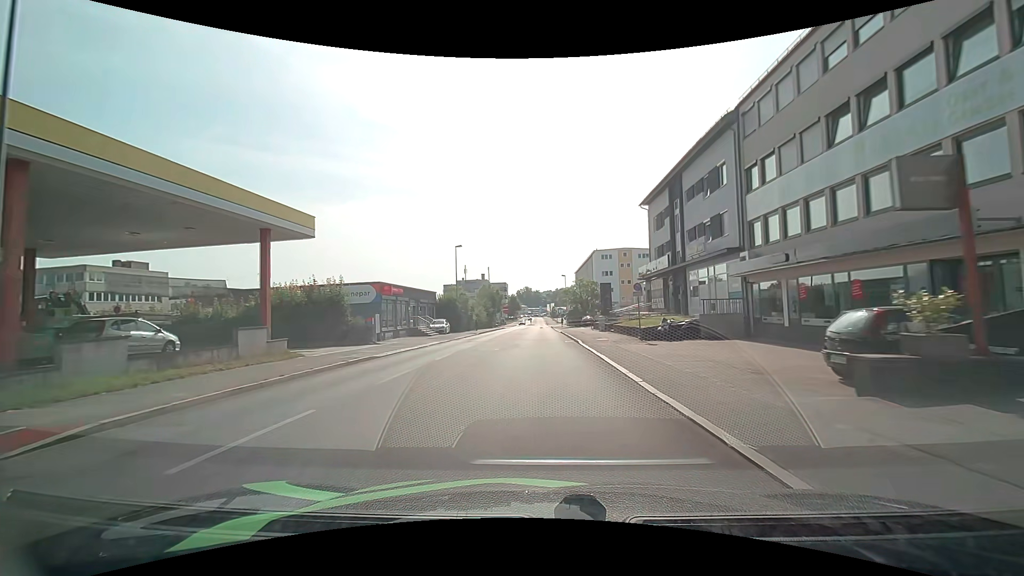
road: tertiary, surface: asphalt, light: Day
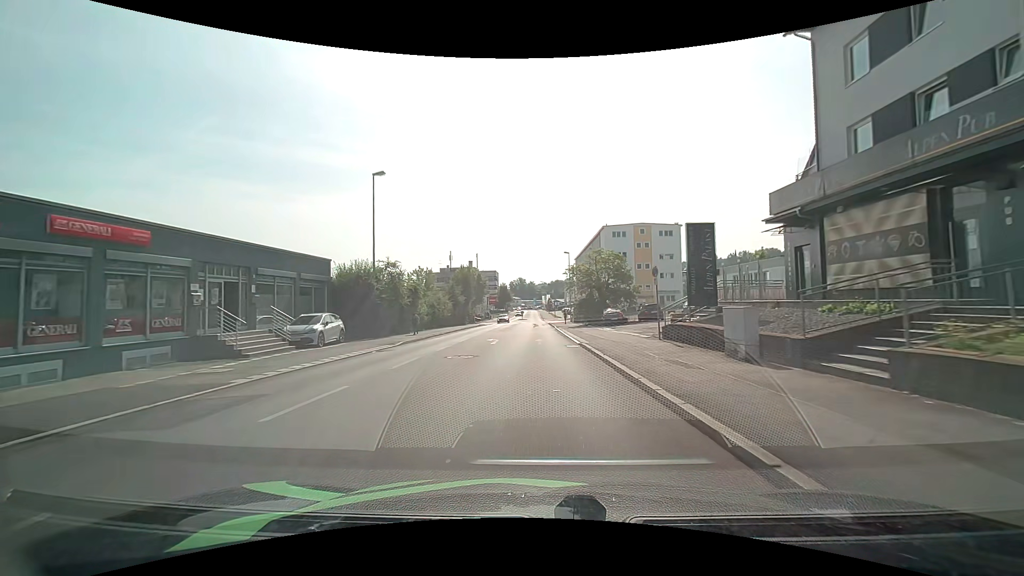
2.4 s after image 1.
(-0.1, +28.2) m; +1°
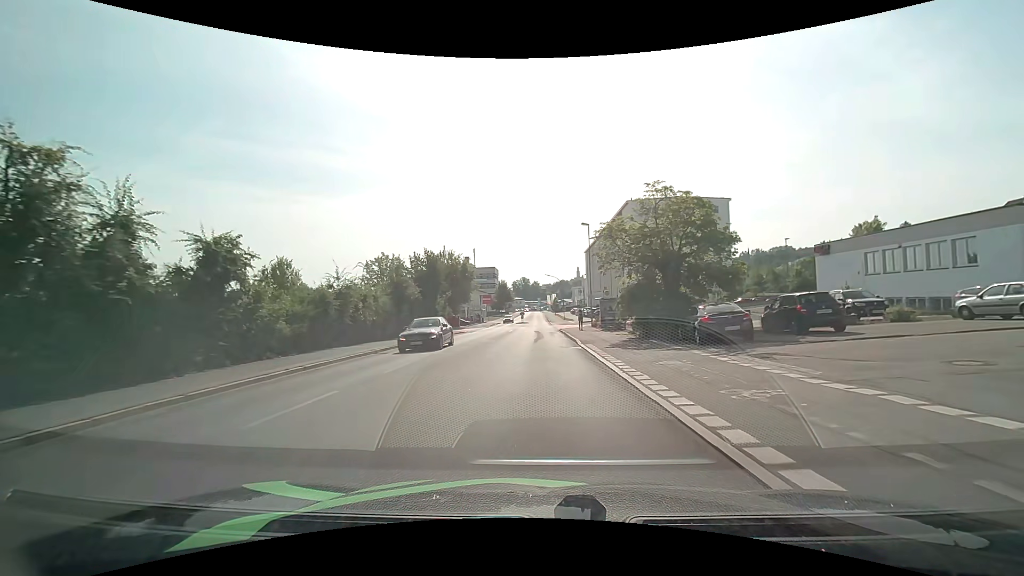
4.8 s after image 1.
(-0.2, +24.3) m; -1°
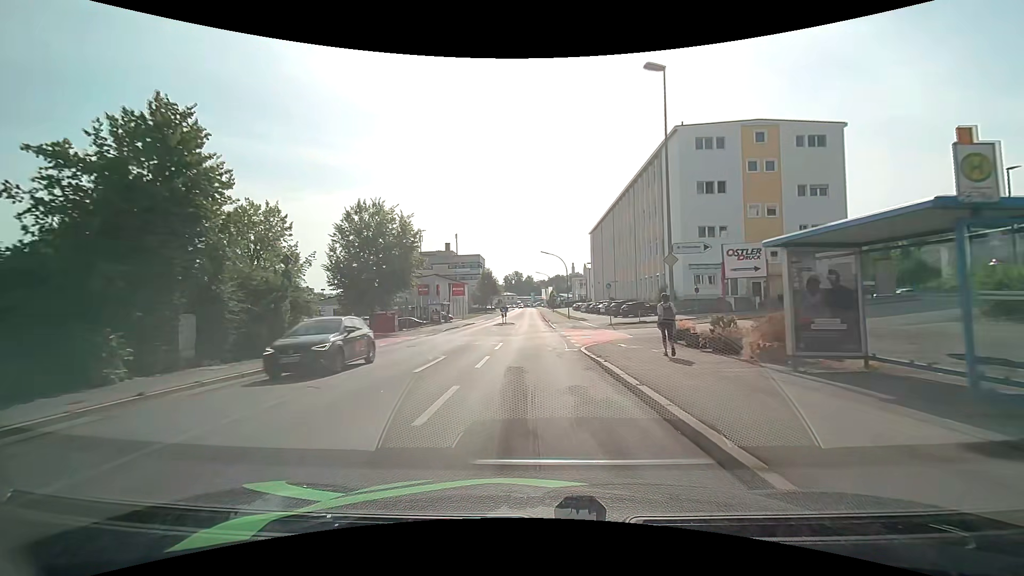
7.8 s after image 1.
(+0.2, +31.6) m; 0°
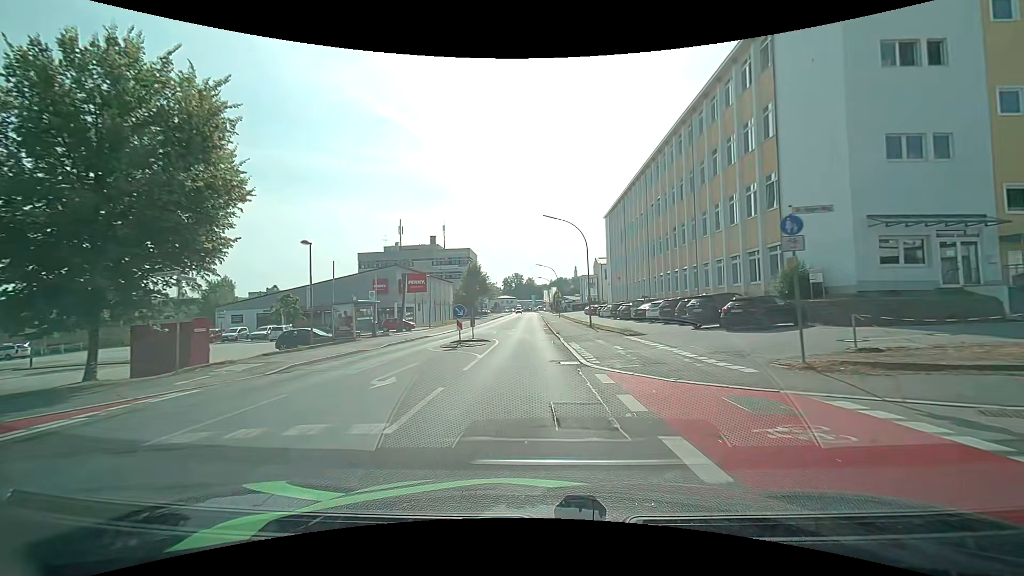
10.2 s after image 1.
(+0.3, +26.6) m; 0°
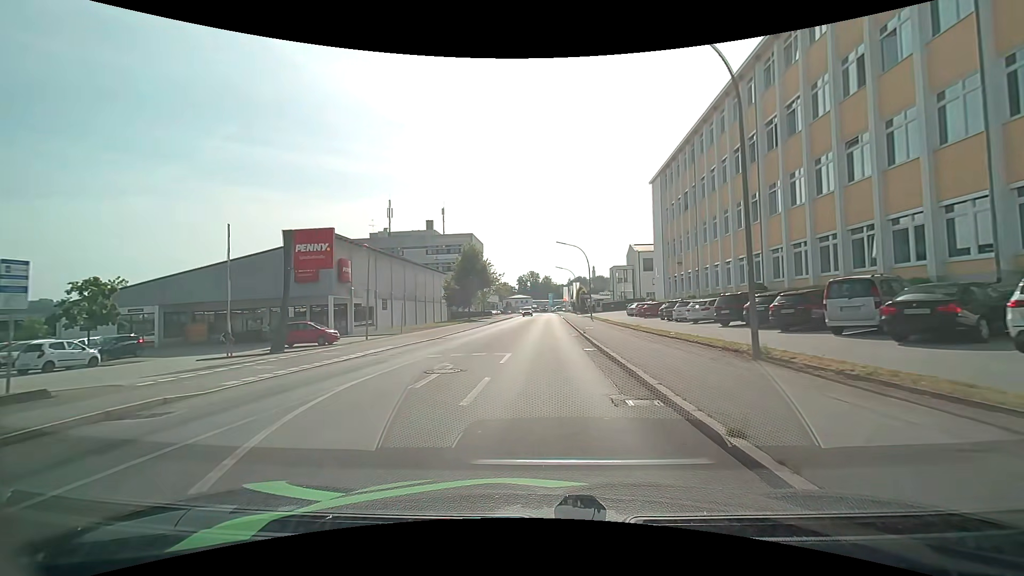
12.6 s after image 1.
(-0.7, +26.5) m; -2°
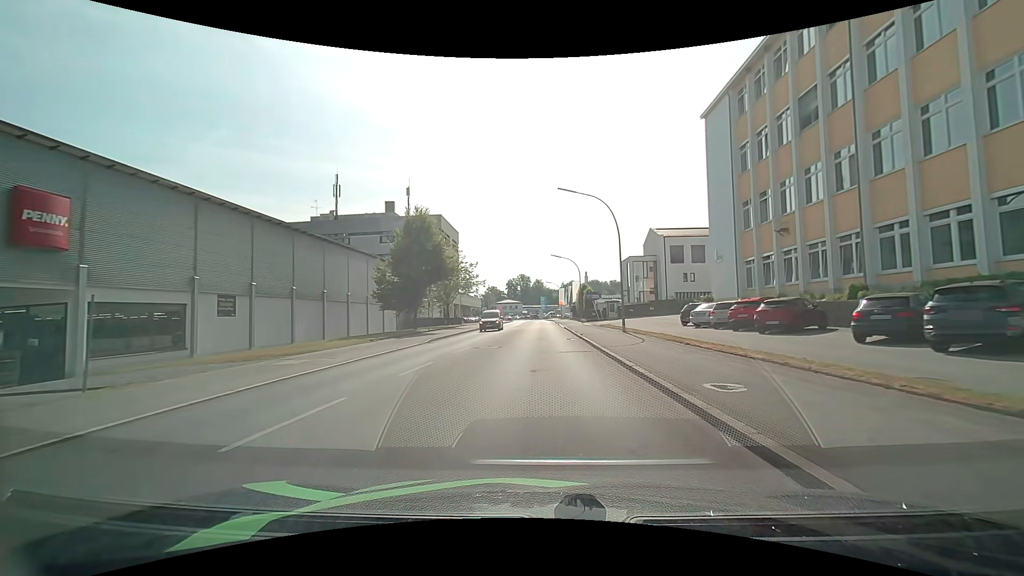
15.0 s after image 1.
(+0.3, +26.8) m; +1°
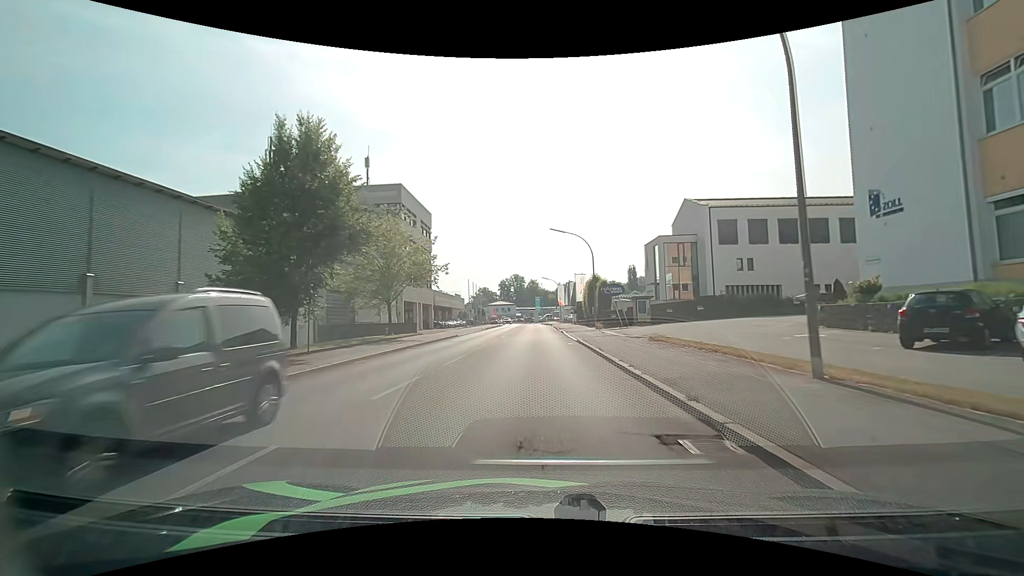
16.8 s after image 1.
(+0.1, +21.5) m; 0°
(0, +10) (0, +20) (0, +30) (0, +40) (0, +50) (0, +60) (0, +70) (0, +80) (-1, +90) (-1, +100) m
